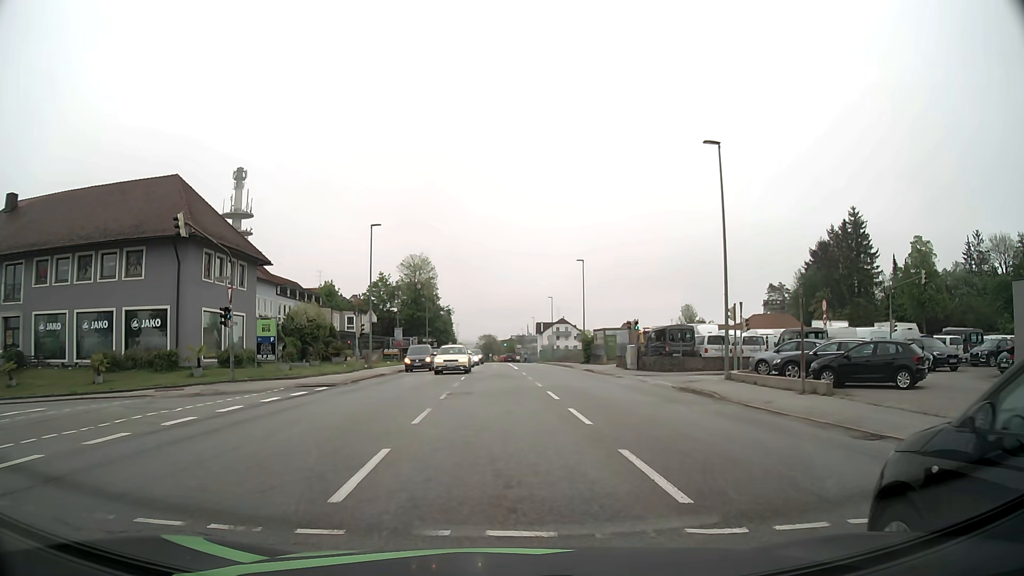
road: tertiary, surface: asphalt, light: Day
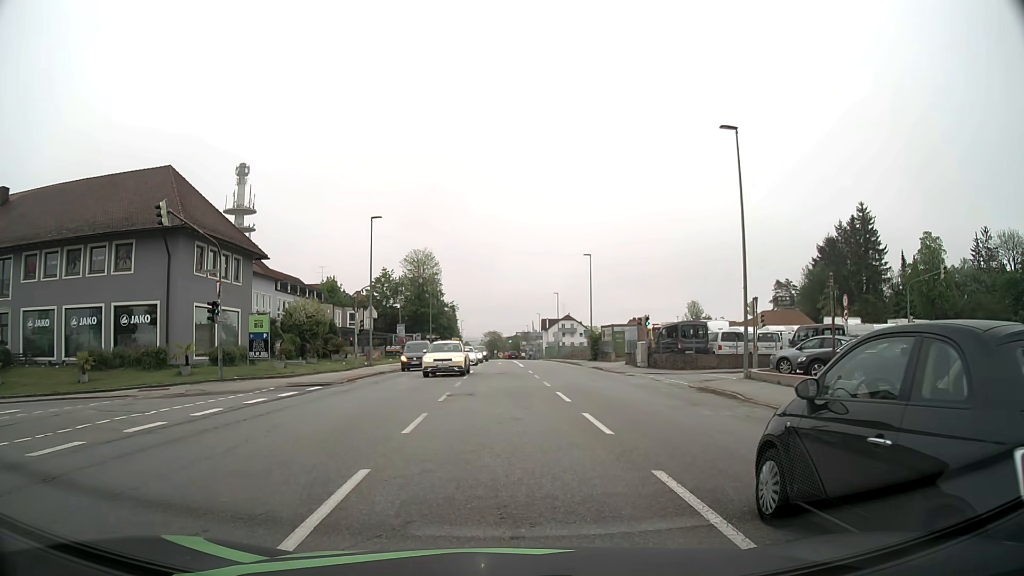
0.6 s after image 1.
(0.0, +1.7) m; -3°
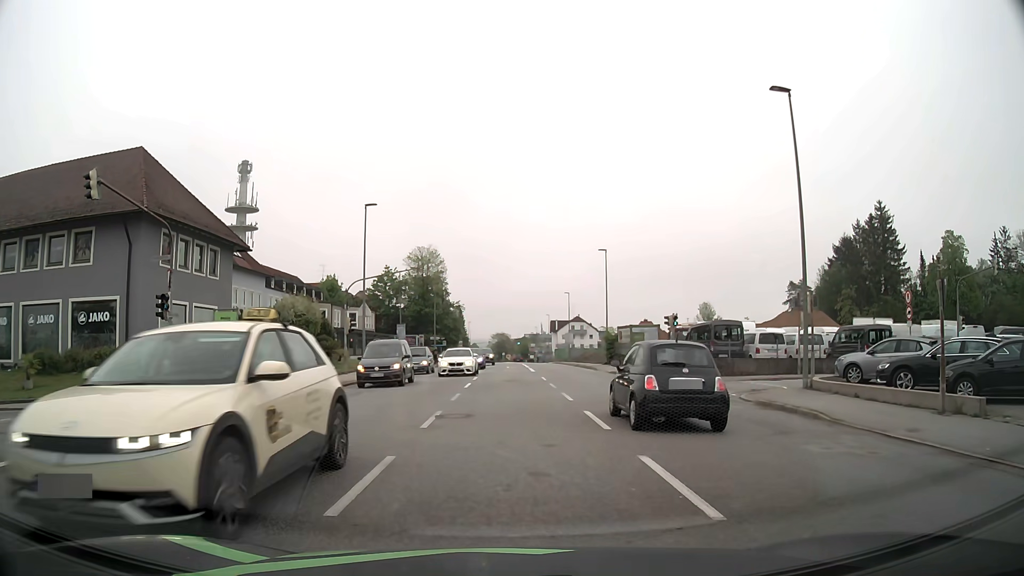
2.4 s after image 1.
(+0.2, +4.9) m; +2°
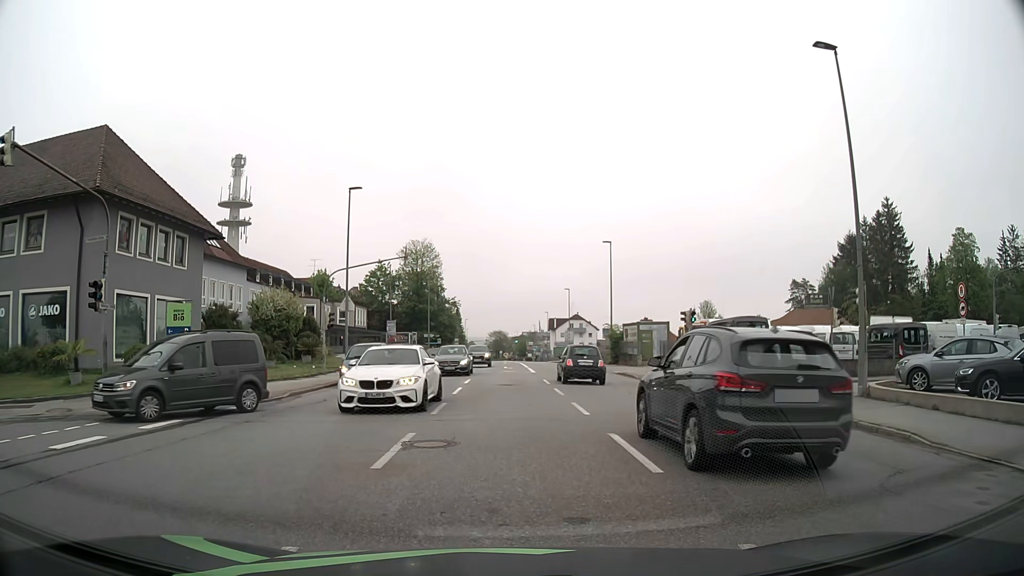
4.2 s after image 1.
(0.0, +3.9) m; 0°
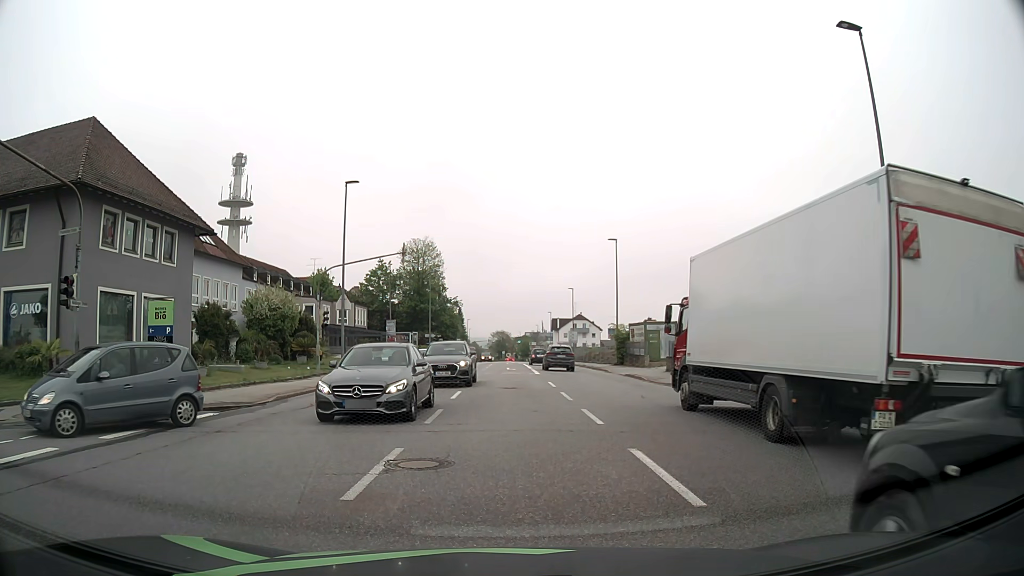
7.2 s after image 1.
(0.0, +1.5) m; 0°
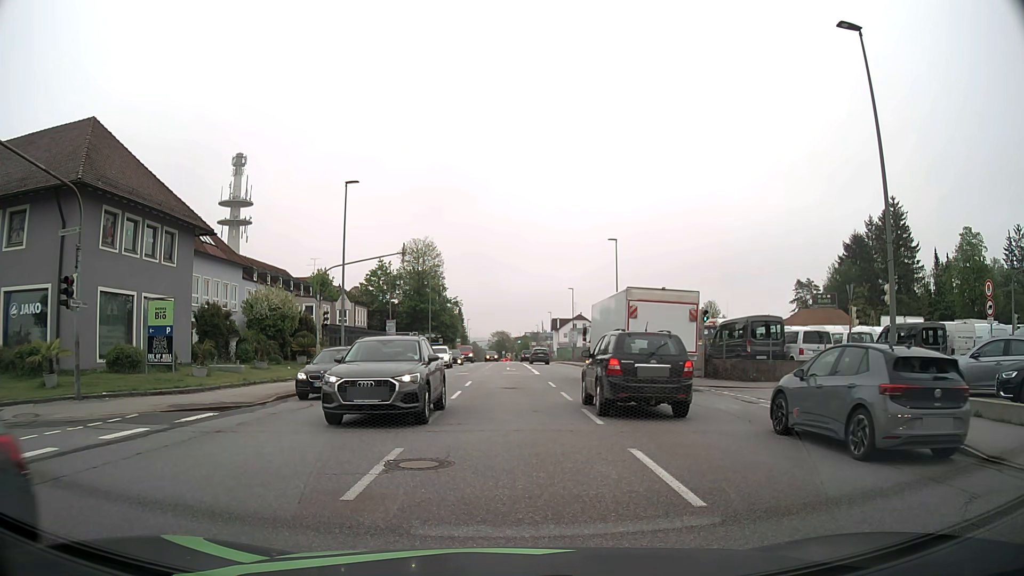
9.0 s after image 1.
(0.0, 0.0) m; 0°
